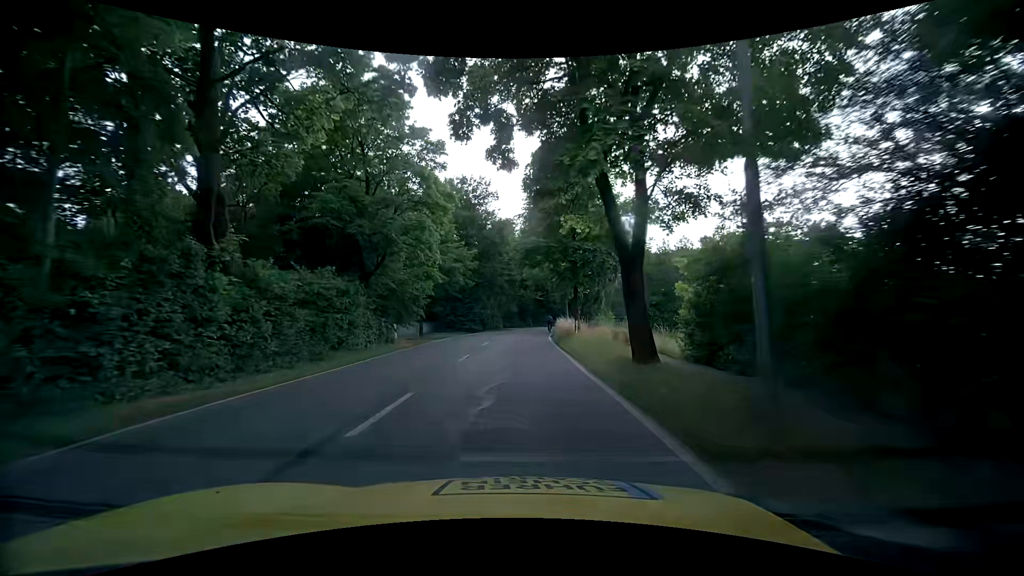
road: tertiary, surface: asphalt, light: Day
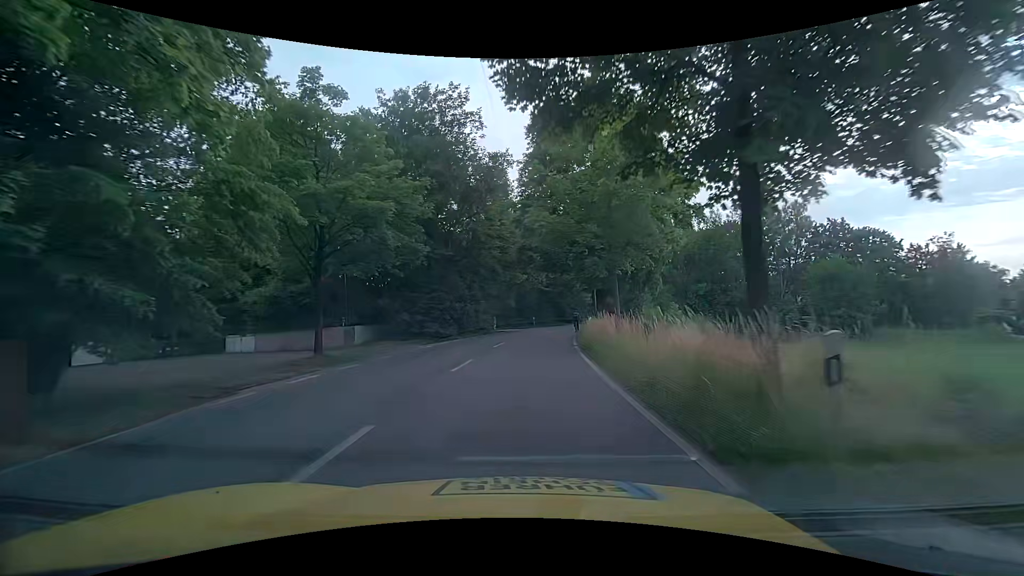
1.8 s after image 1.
(0.0, +20.6) m; 0°
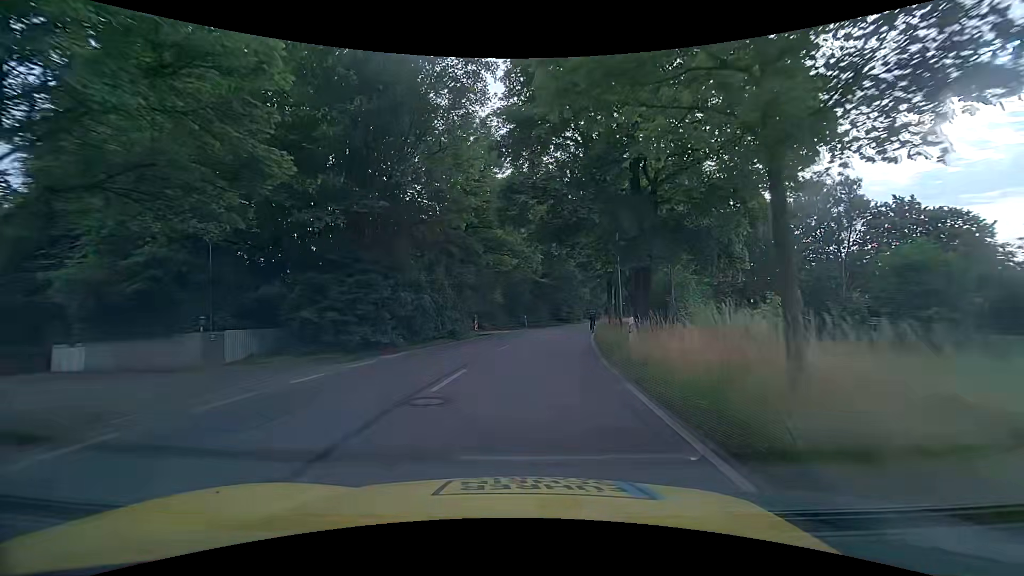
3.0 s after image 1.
(+0.1, +12.5) m; +1°
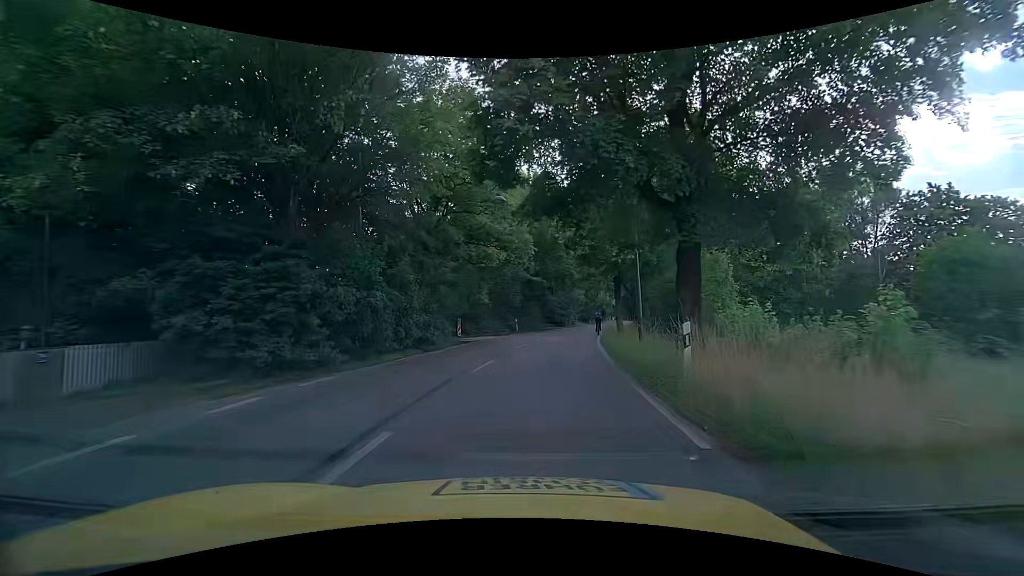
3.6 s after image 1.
(0.0, +5.9) m; +1°
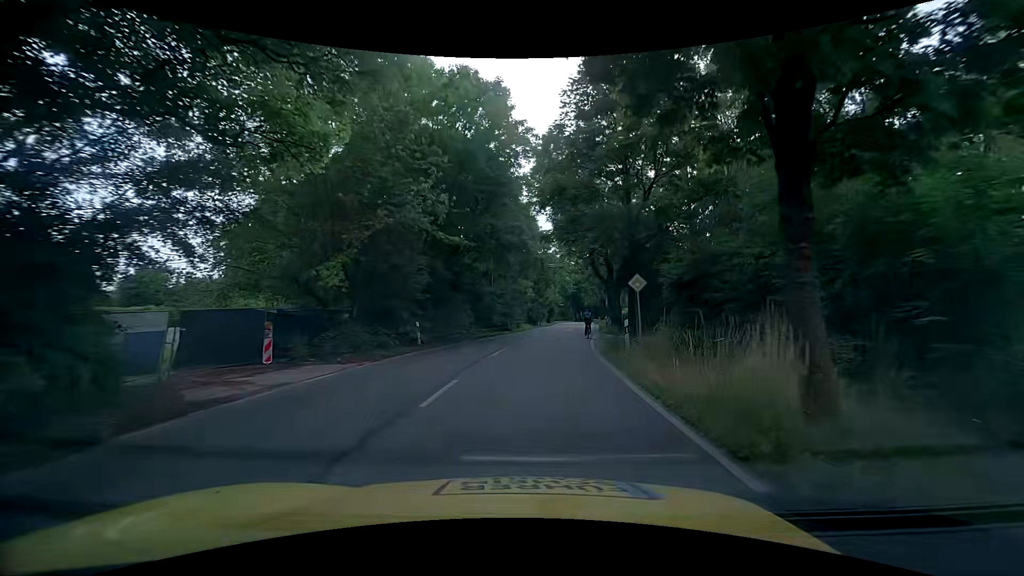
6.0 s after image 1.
(+1.1, +22.0) m; +6°
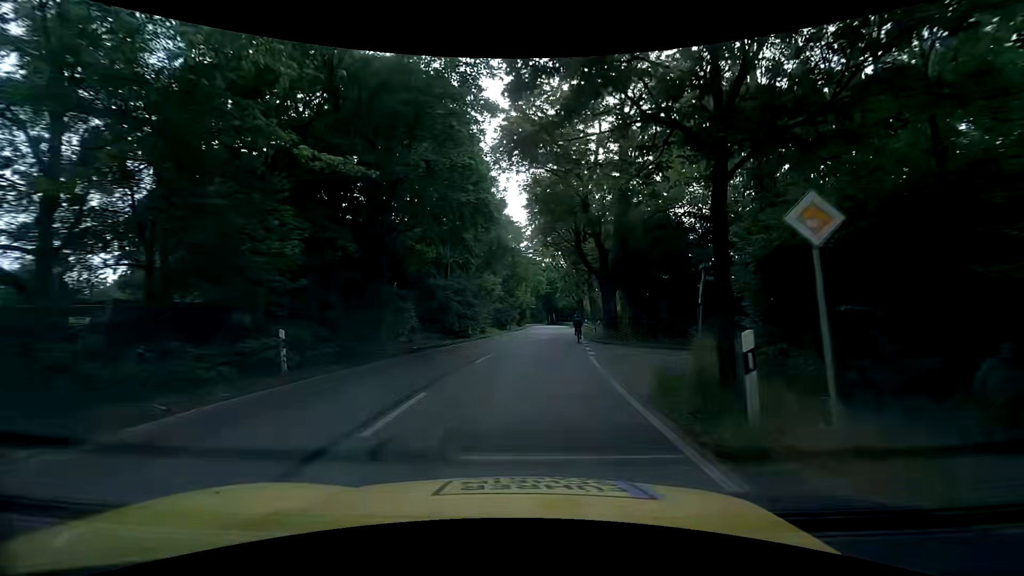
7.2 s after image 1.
(+0.3, +10.7) m; +3°
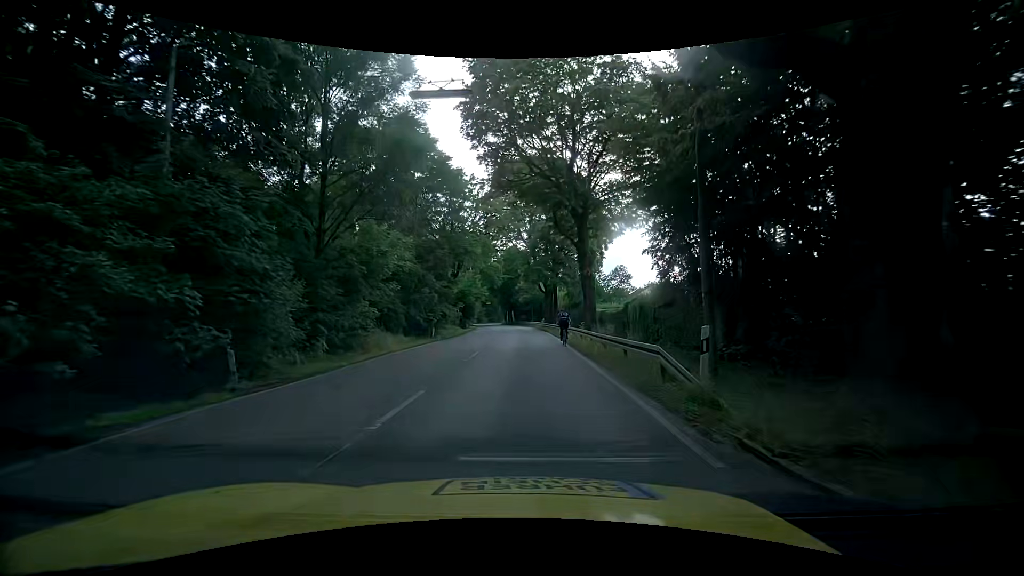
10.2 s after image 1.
(+1.3, +26.5) m; +4°
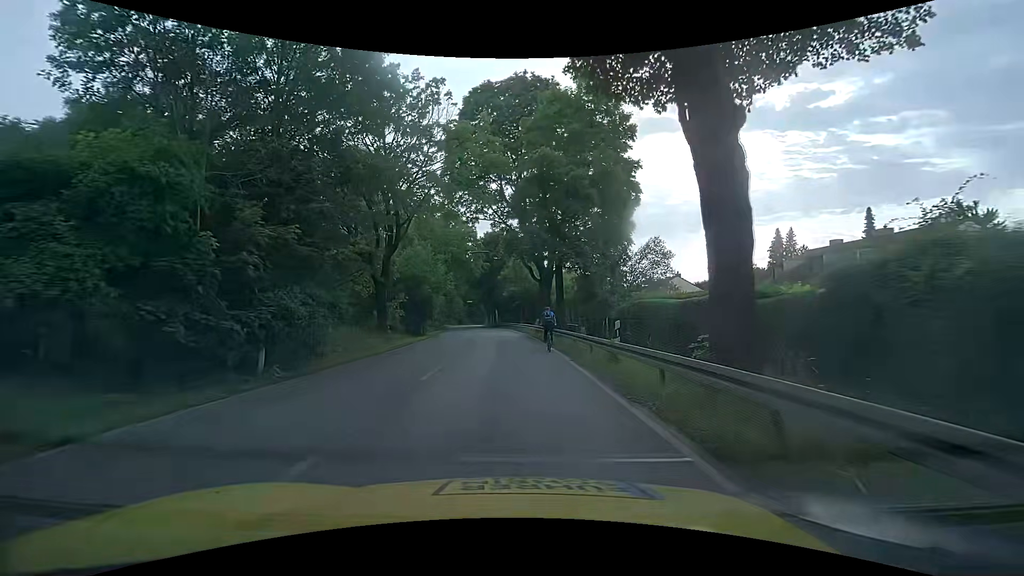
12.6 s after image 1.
(+0.4, +21.4) m; +2°
(0, +10) (0, +20) (-1, +30) (-1, +40) (-2, +50) (-3, +60) (-4, +70) (-5, +80) (-7, +90) (-8, +100) m
